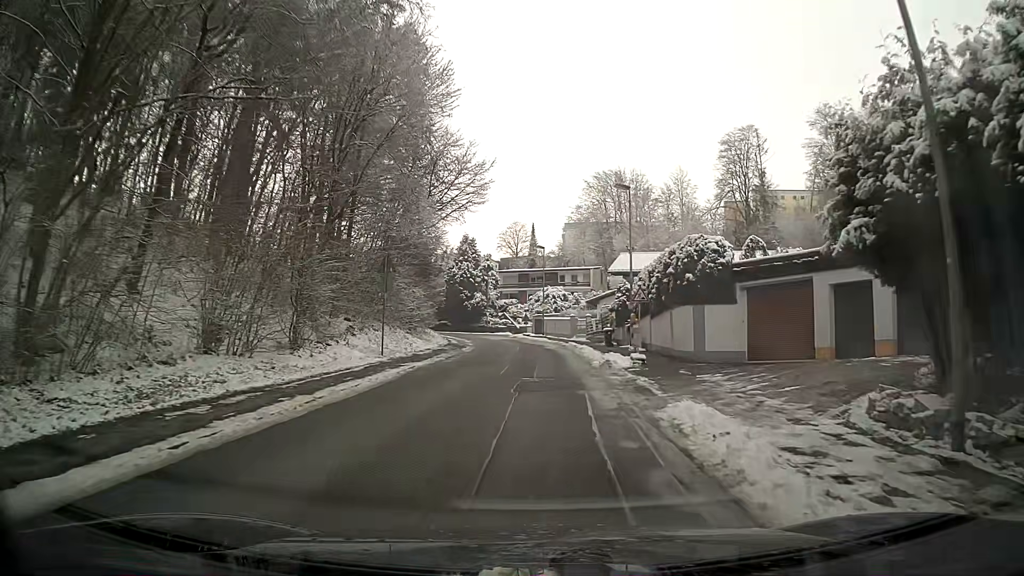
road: residential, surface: asphalt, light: Day
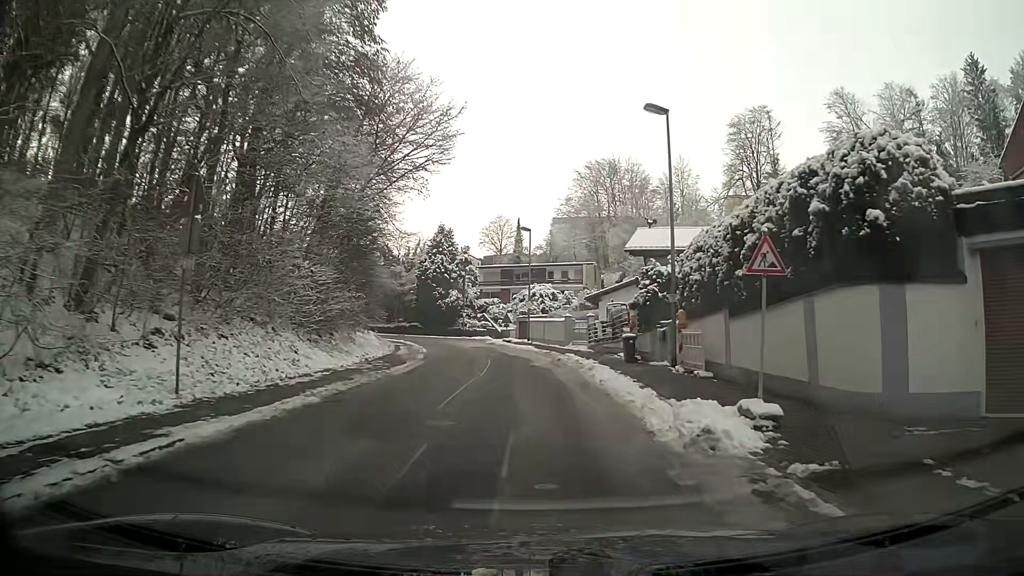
(0.0, +13.1) m; 0°
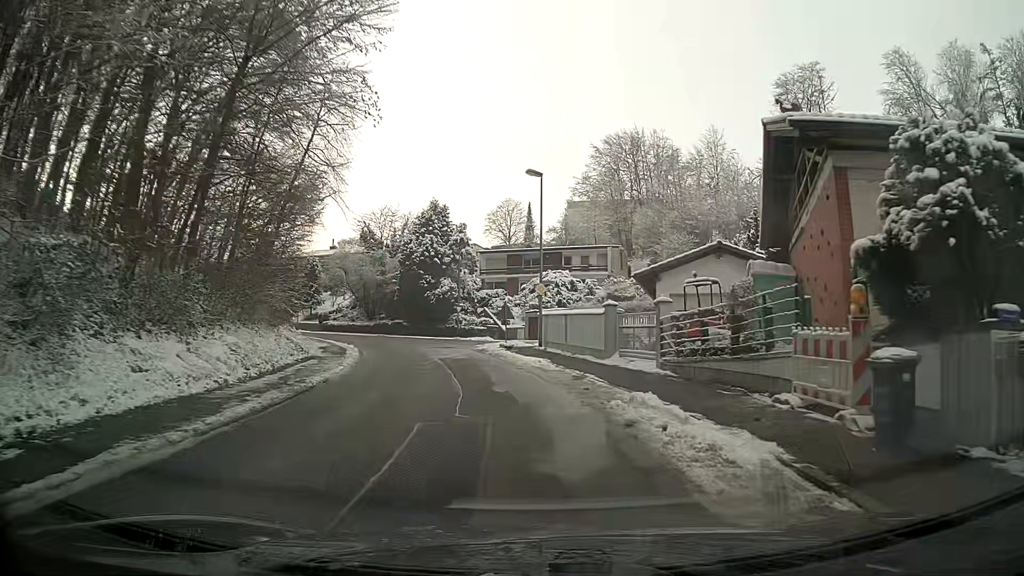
(0.0, +17.4) m; -2°
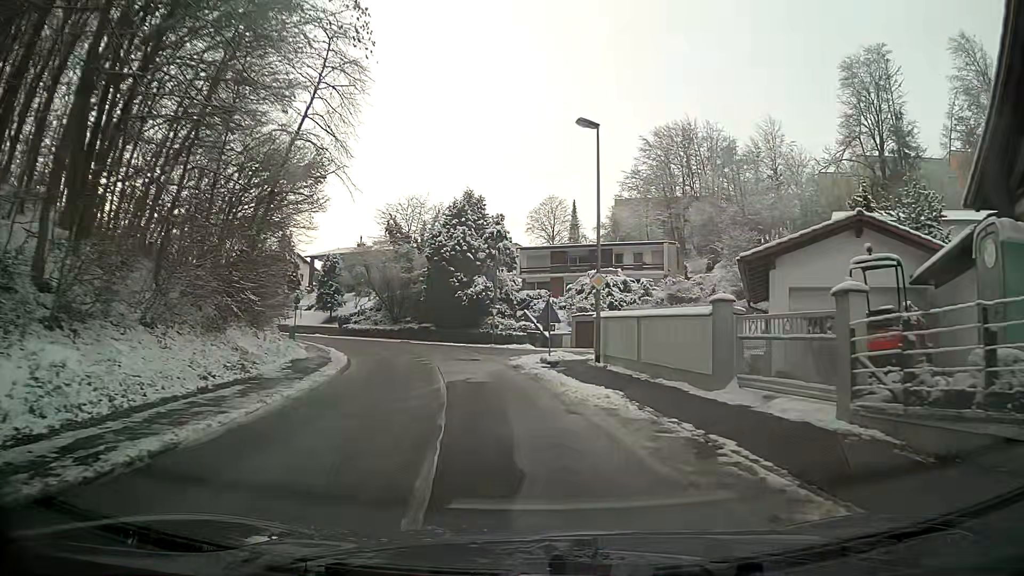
(-0.3, +8.7) m; -3°
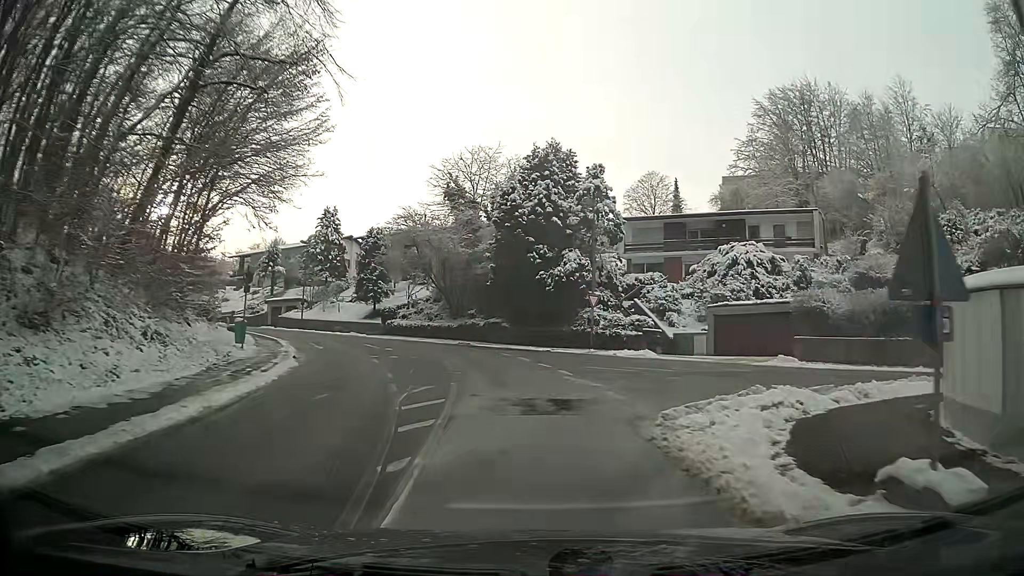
(-1.4, +17.5) m; -7°
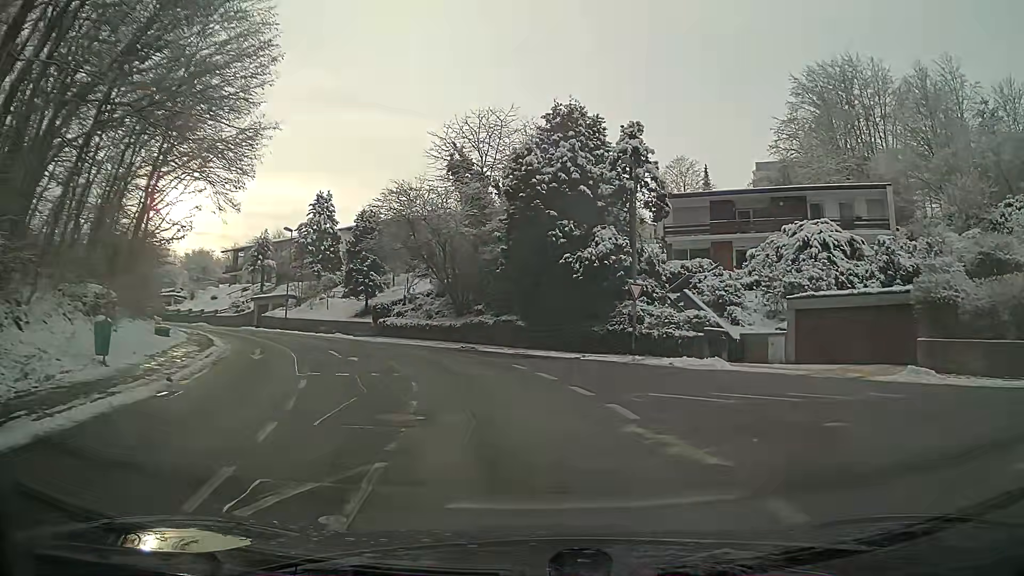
(-0.1, +8.9) m; -2°
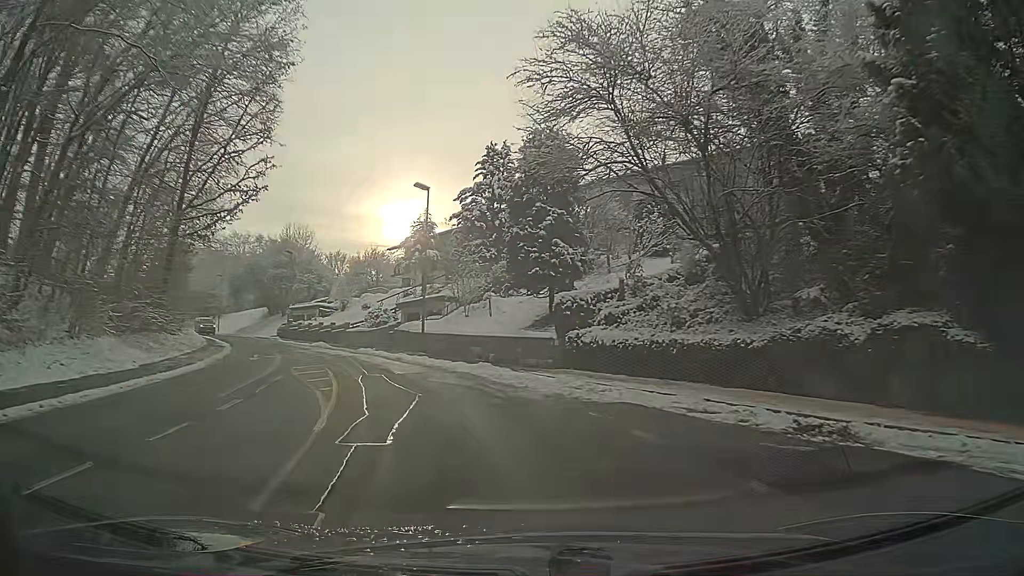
(-3.7, +22.7) m; -22°
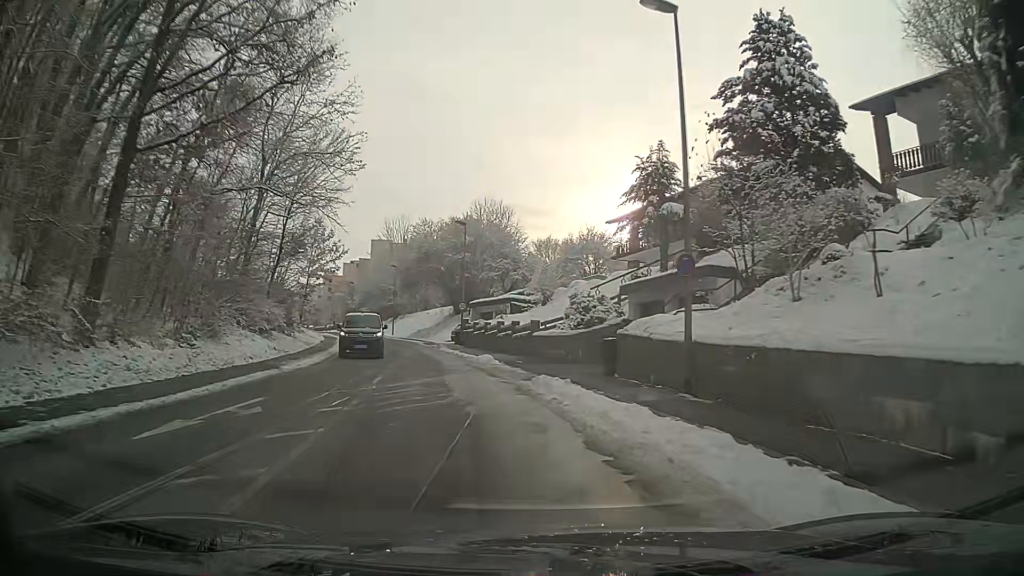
(-3.2, +19.3) m; -19°
(-1, +10) (-2, +20) (-4, +30) (-6, +40) (-8, +49) (-11, +59) (-14, +68) (-18, +78) (-21, +87) (-25, +96) m
